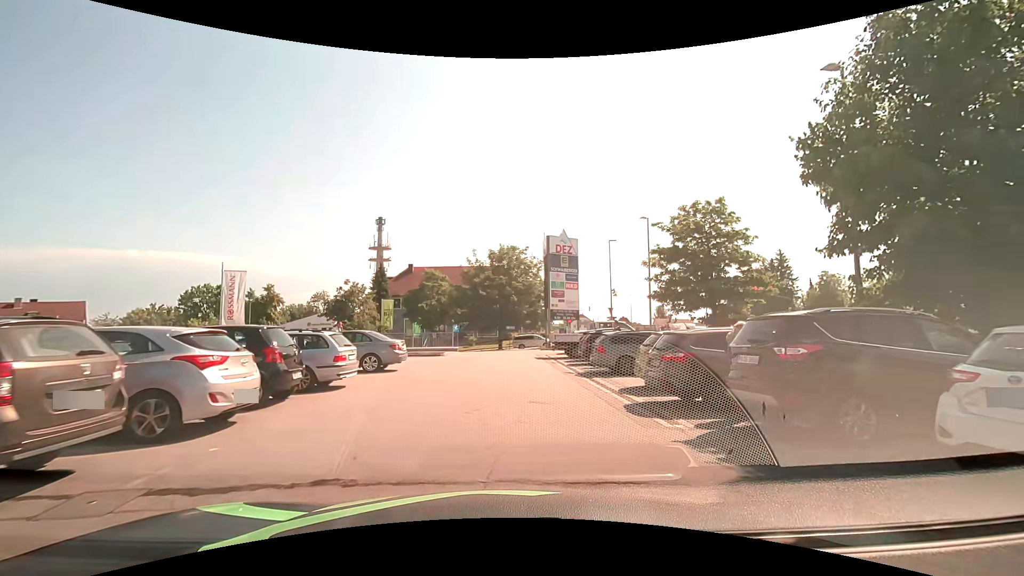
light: Day
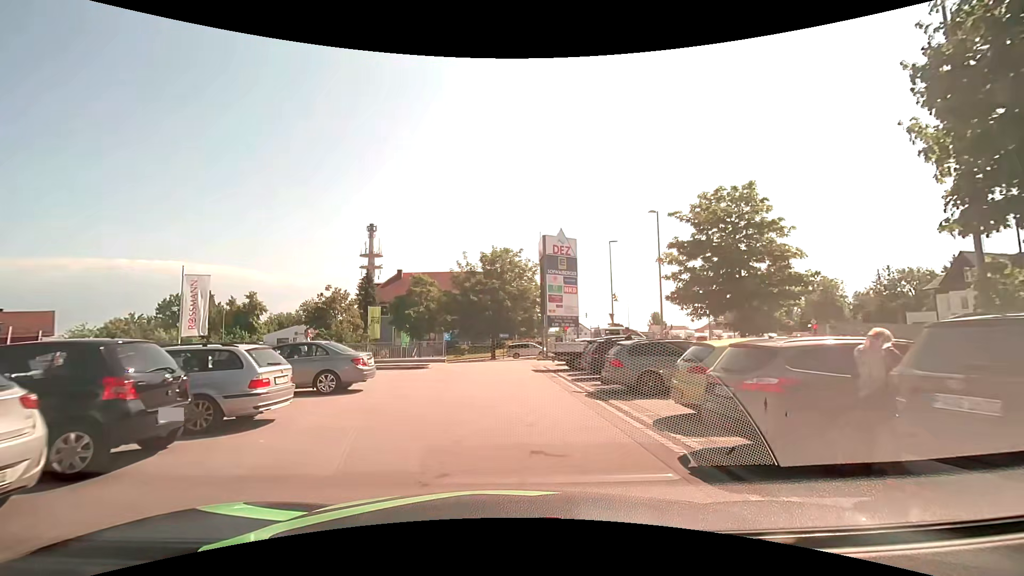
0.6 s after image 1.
(+0.1, +3.5) m; +2°
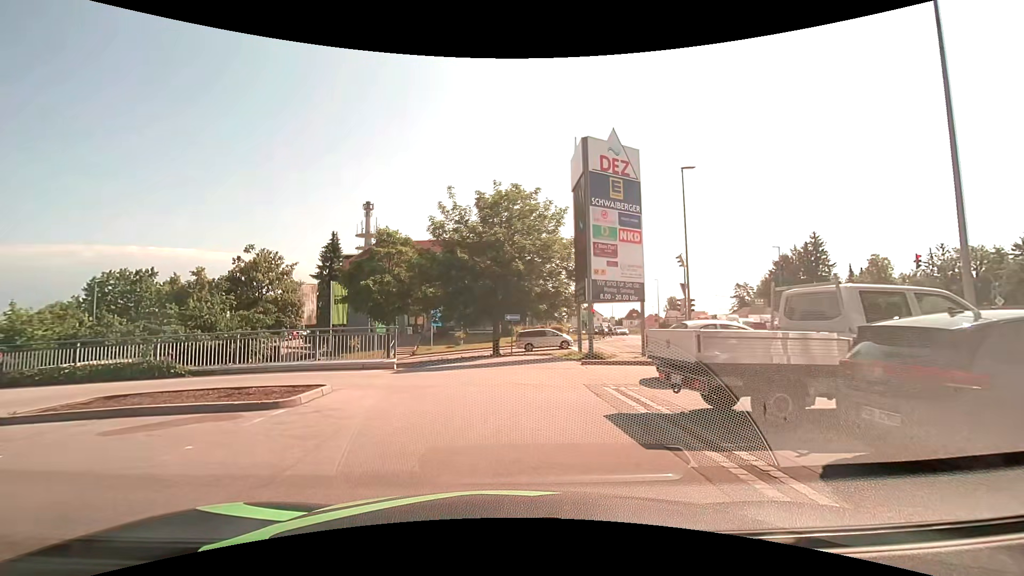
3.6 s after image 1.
(-0.3, +16.4) m; -1°
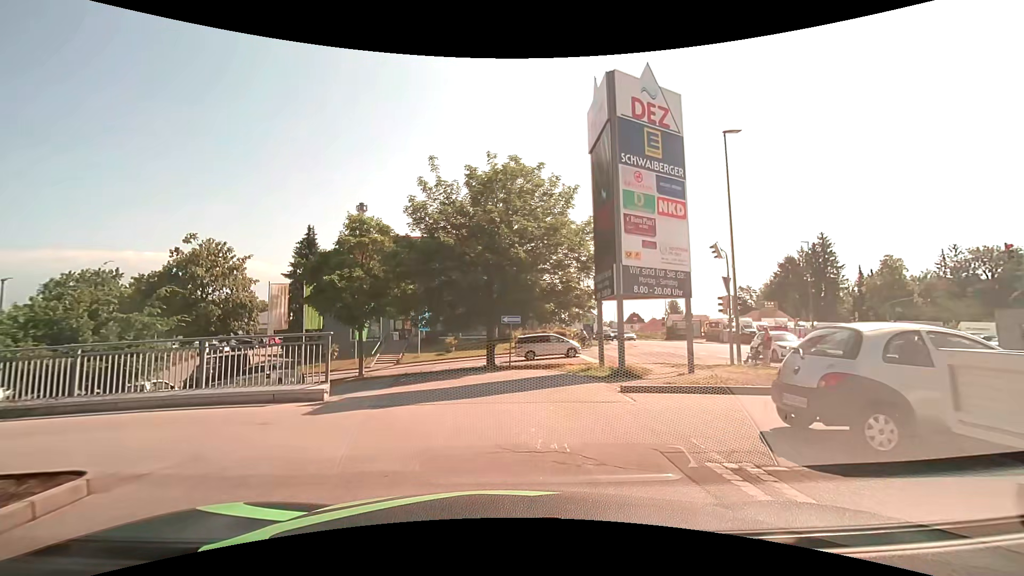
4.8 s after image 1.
(0.0, +5.9) m; 0°
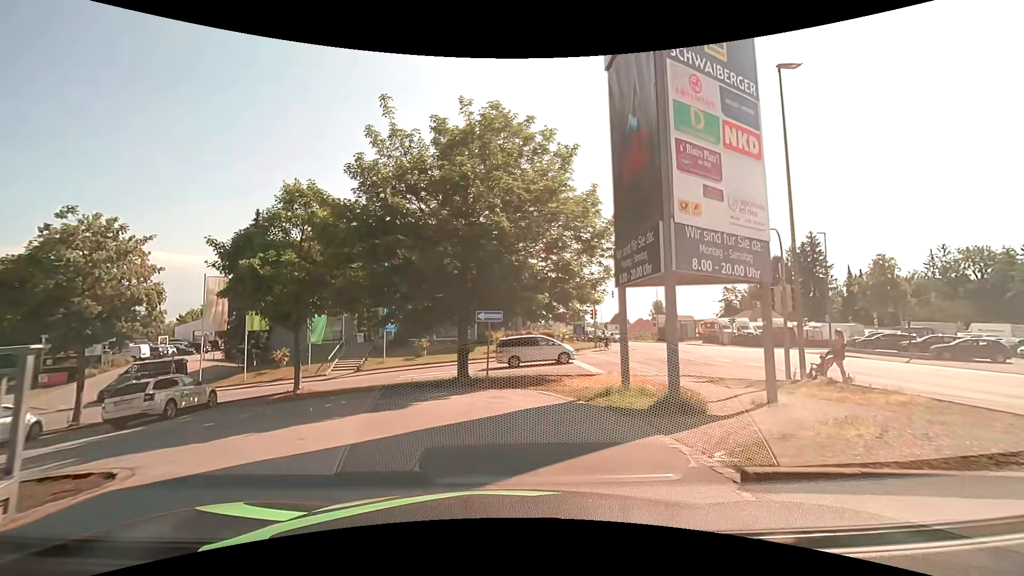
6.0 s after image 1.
(+0.1, +6.0) m; +3°
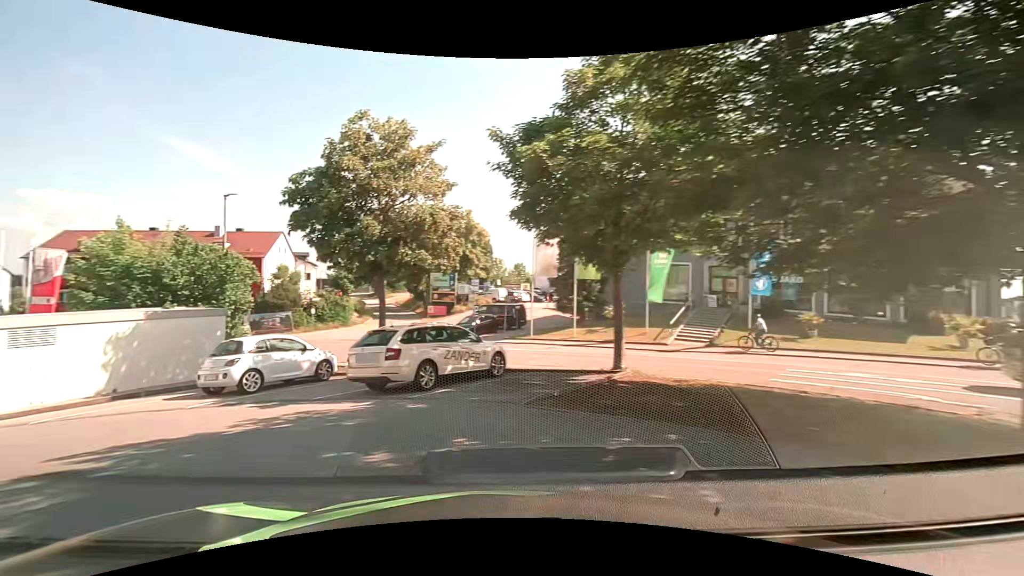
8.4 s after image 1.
(-2.2, +10.2) m; -40°
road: service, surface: asphalt
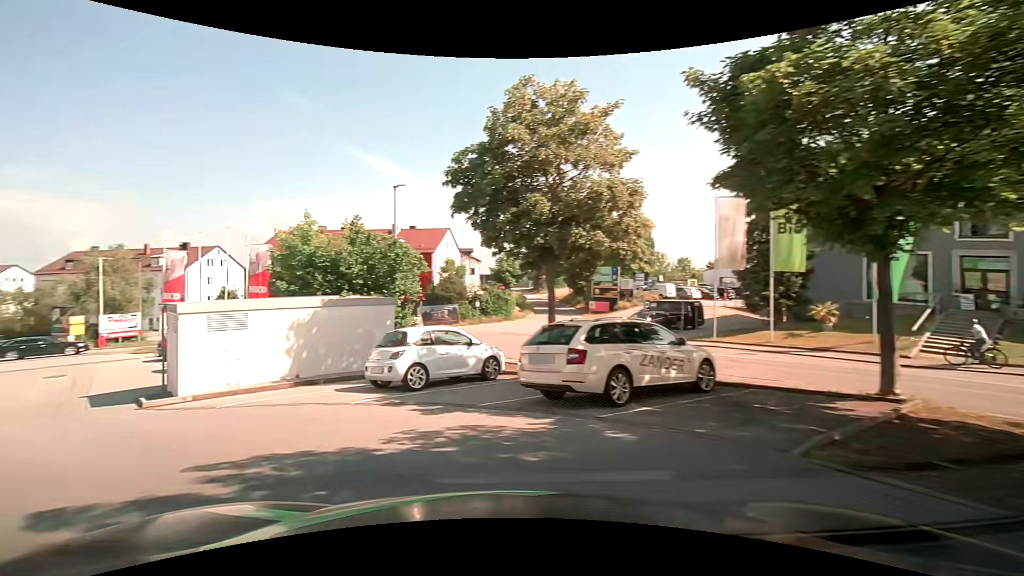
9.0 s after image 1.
(-0.3, +2.7) m; -17°
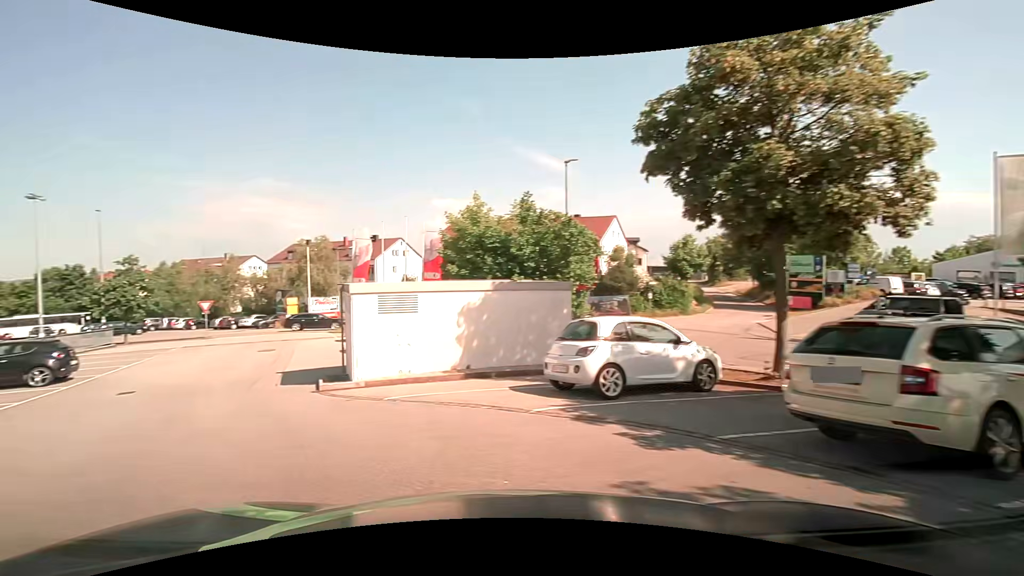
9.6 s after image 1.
(-0.3, +2.8) m; -16°
